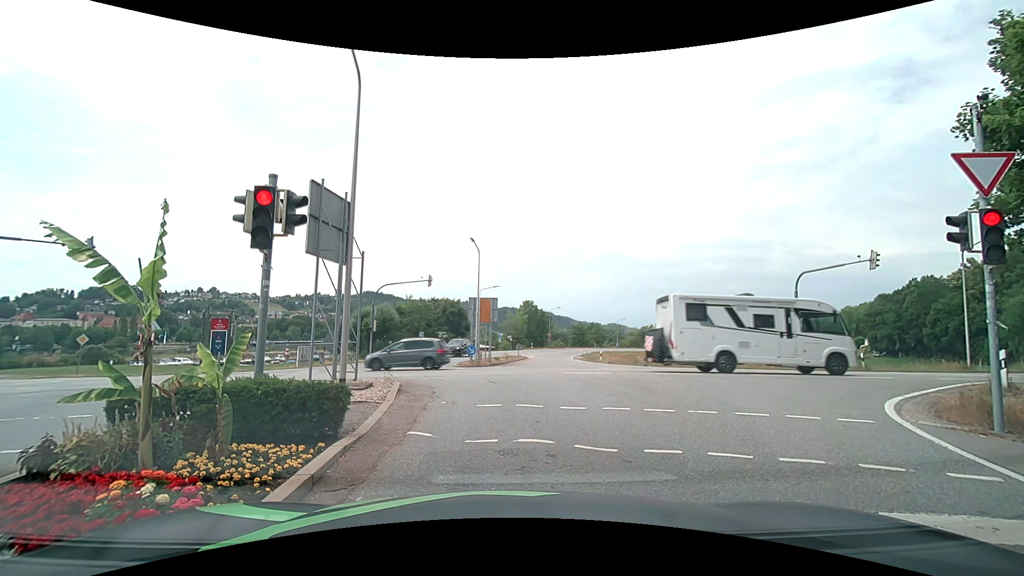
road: secondary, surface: asphalt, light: Day
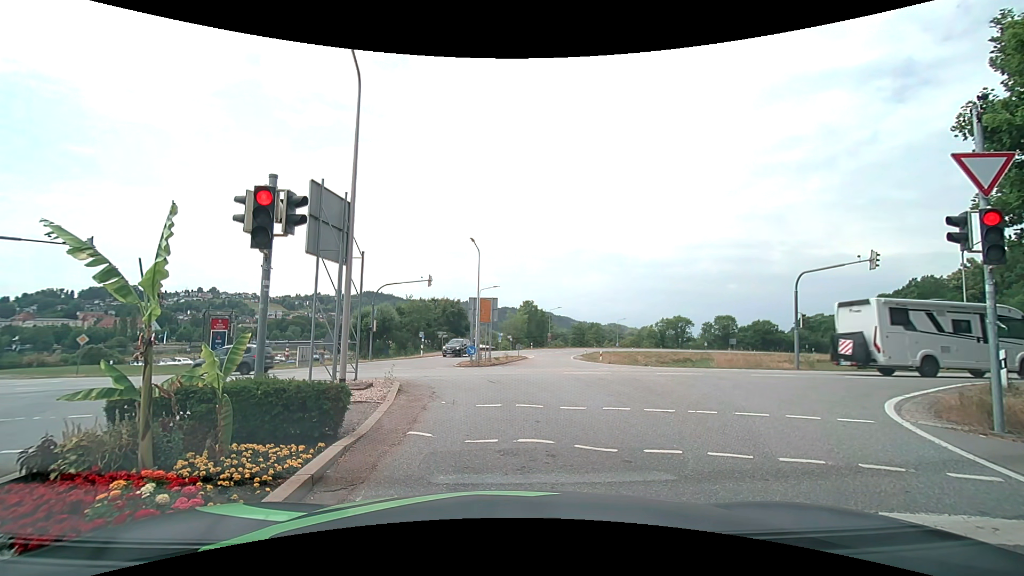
(0.0, 0.0) m; 0°
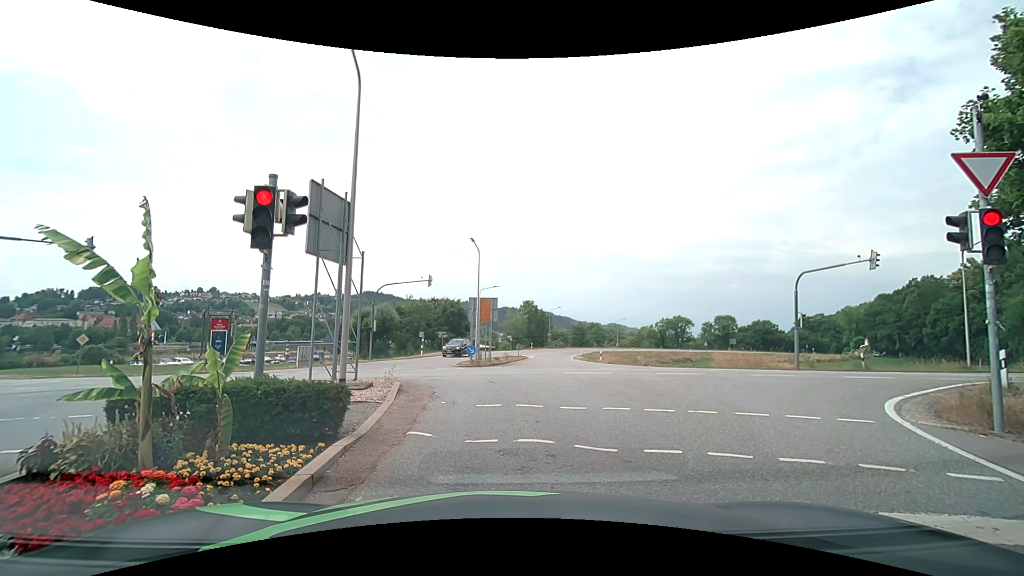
(0.0, 0.0) m; 0°
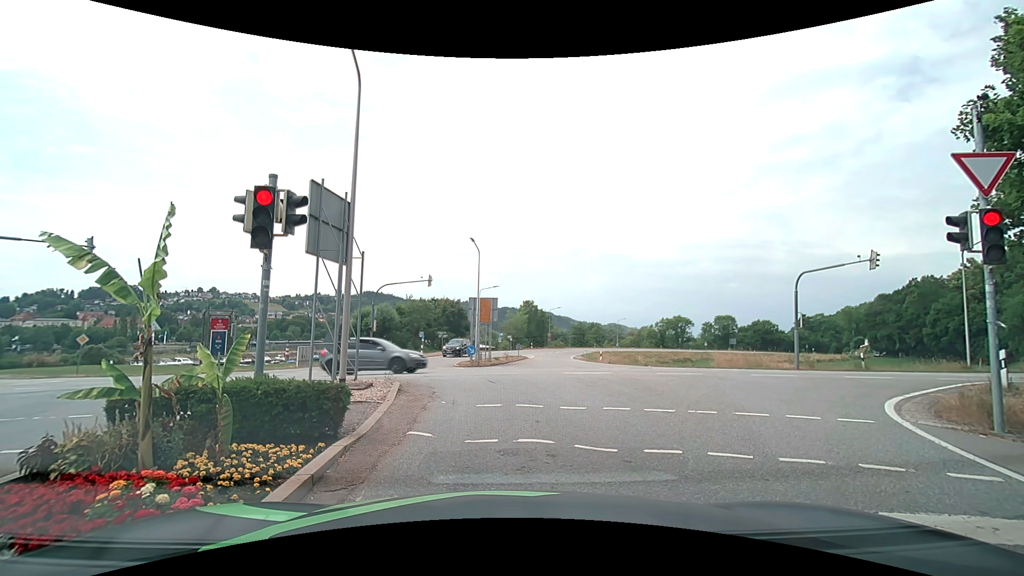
(0.0, 0.0) m; 0°
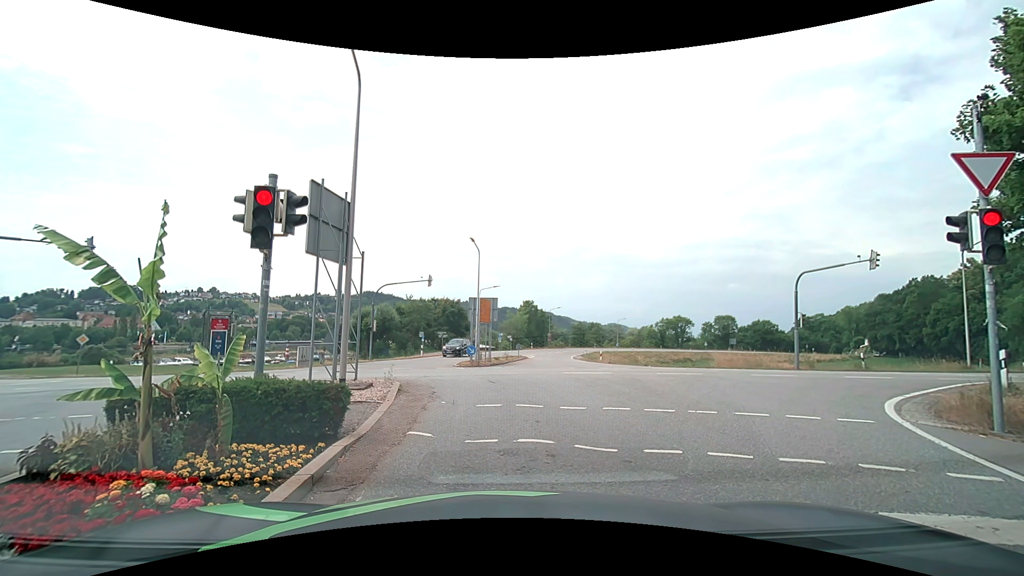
(0.0, 0.0) m; 0°
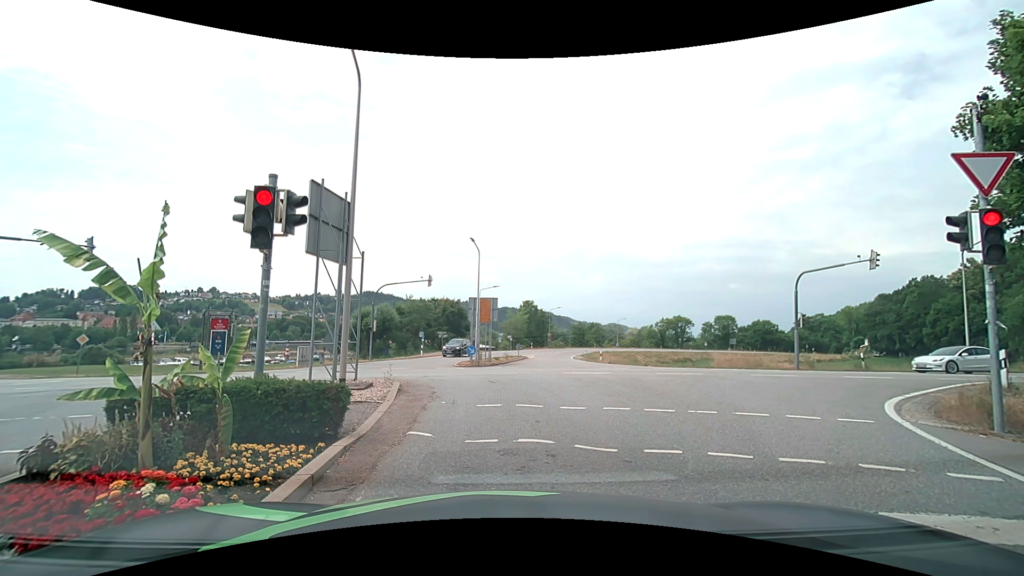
(0.0, 0.0) m; 0°
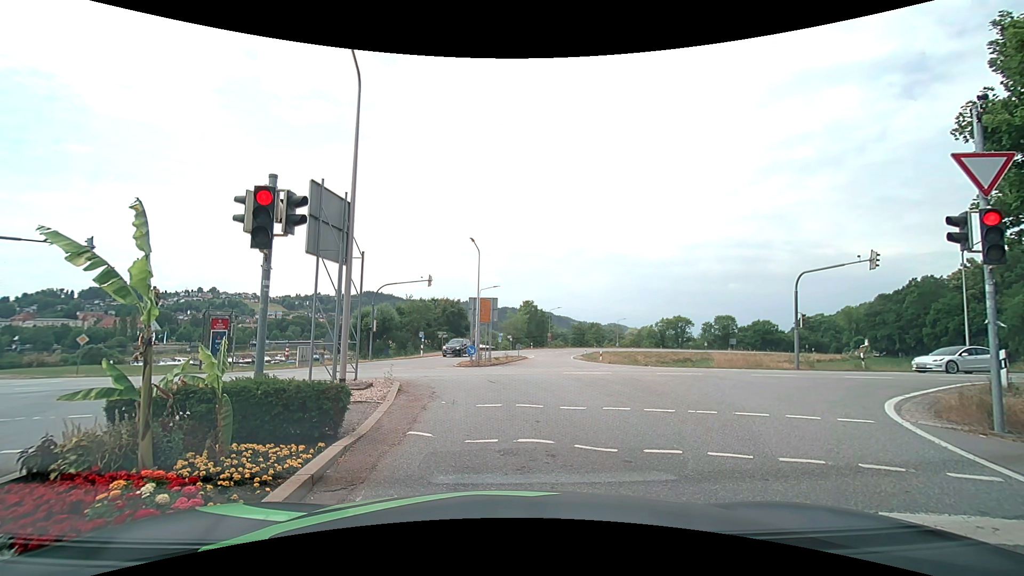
(0.0, 0.0) m; 0°
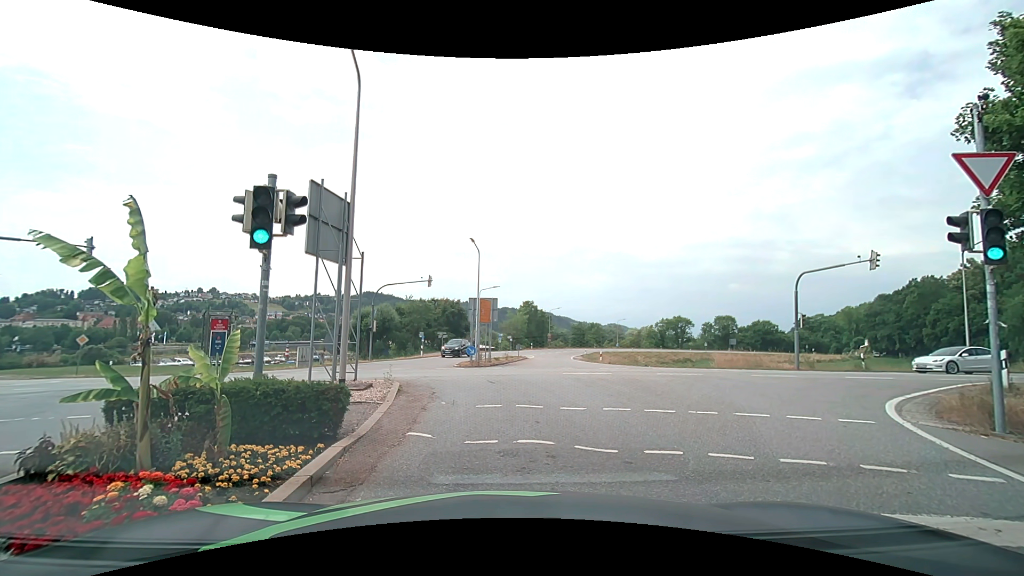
(0.0, 0.0) m; 0°
